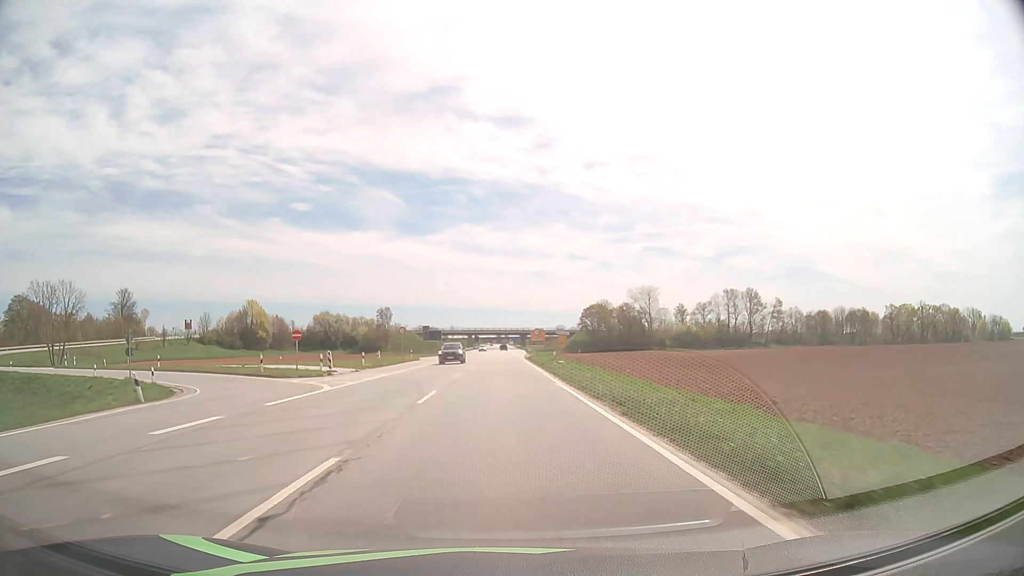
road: primary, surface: asphalt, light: Day
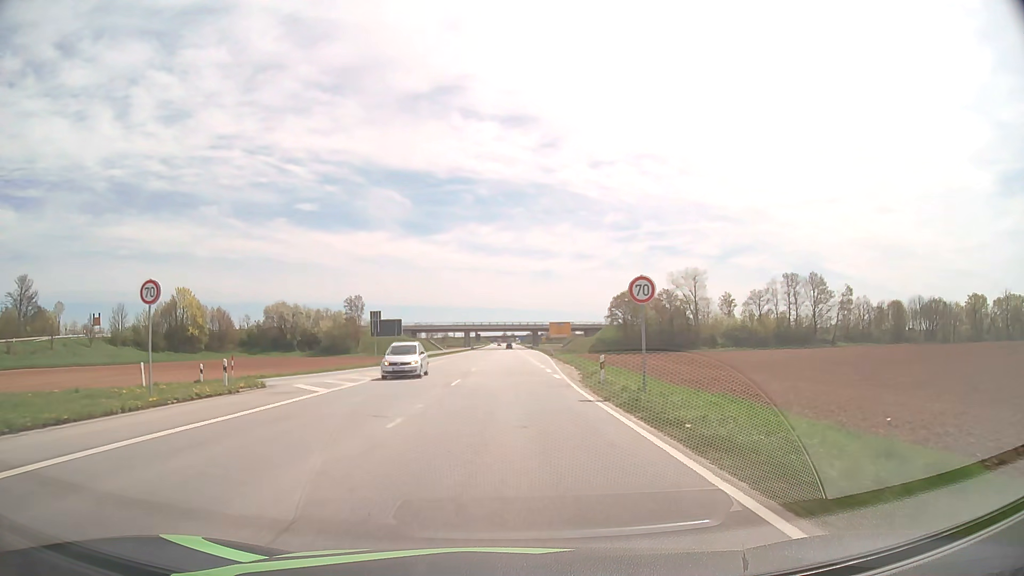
(-0.1, +53.3) m; 0°
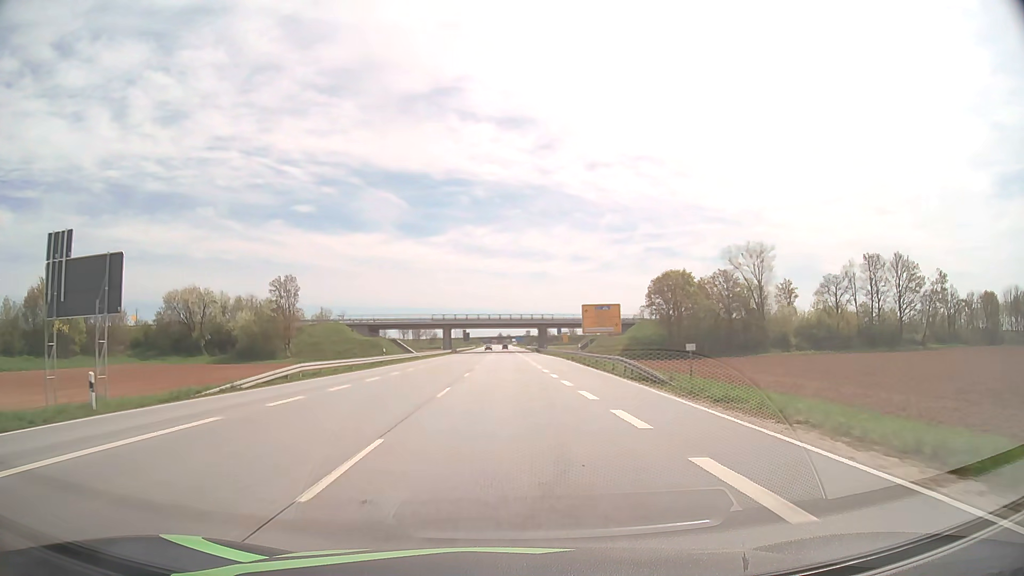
(0.0, +53.7) m; 0°
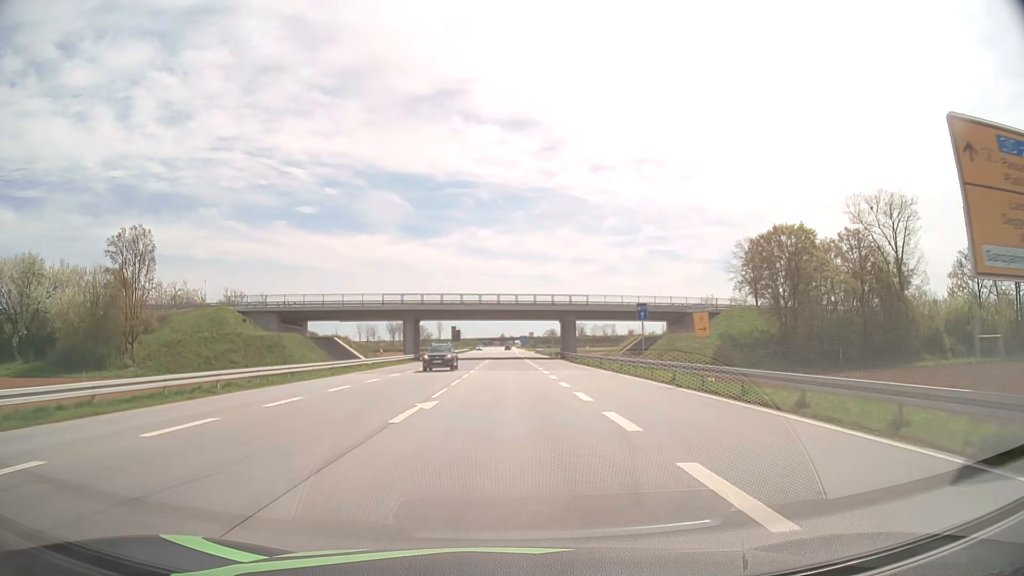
(0.0, +54.3) m; 0°
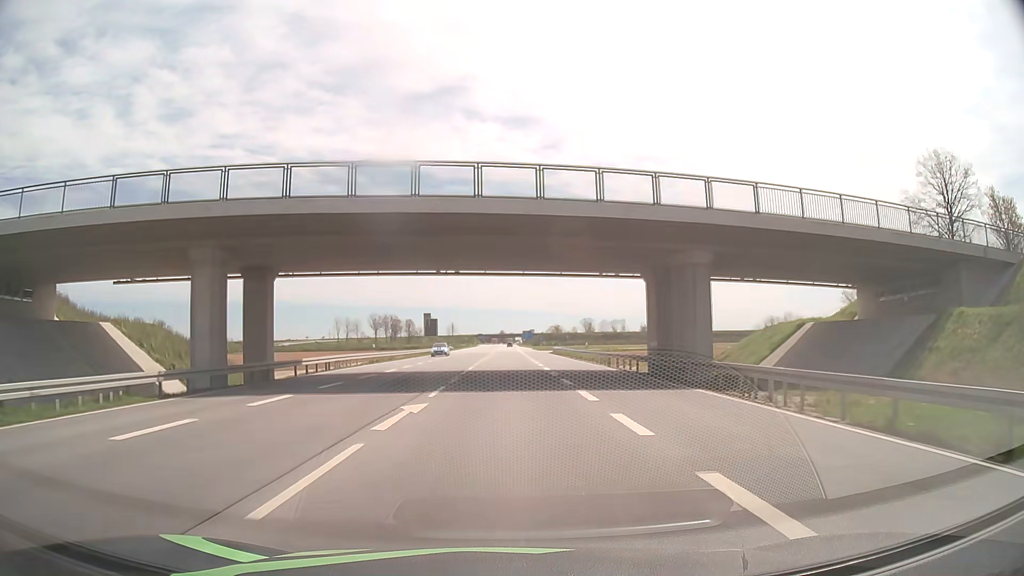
(+0.1, +55.0) m; 0°
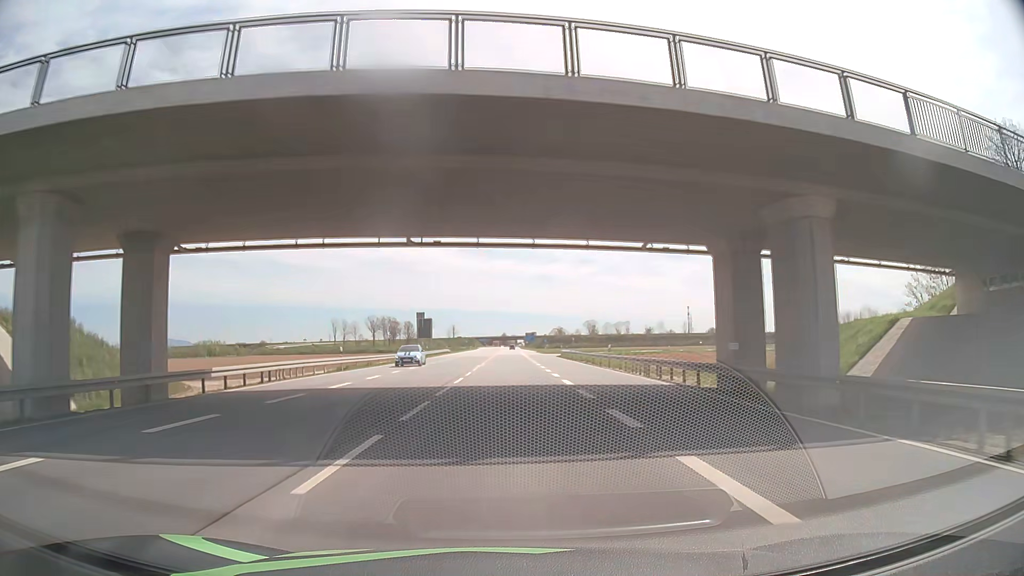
(0.0, +11.1) m; 0°
(0, +10) (0, +20) (0, +30) (0, +40) (0, +50) (0, +60) (0, +70) (0, +80) (0, +90) (0, +100) m
